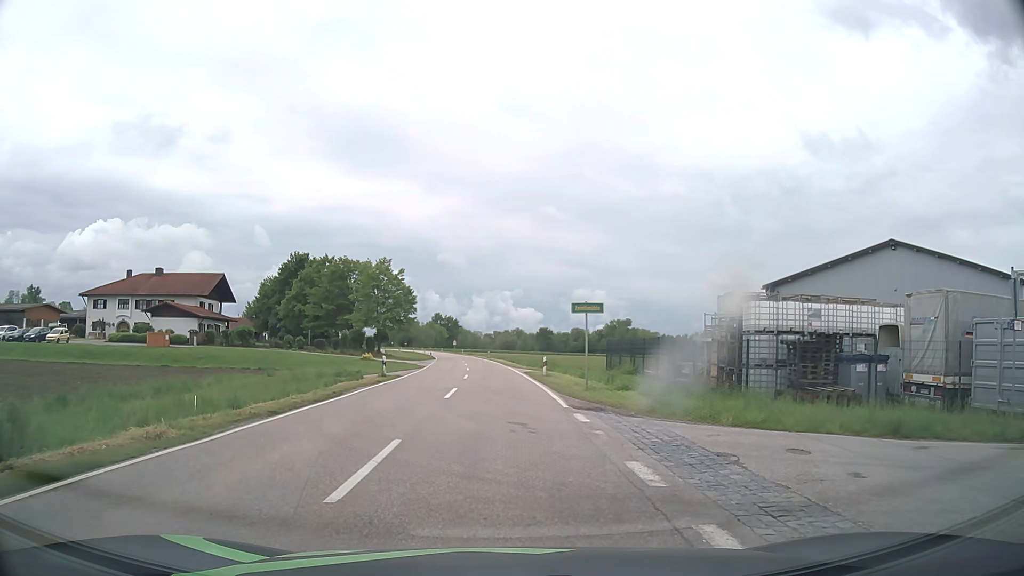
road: tertiary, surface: asphalt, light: Day
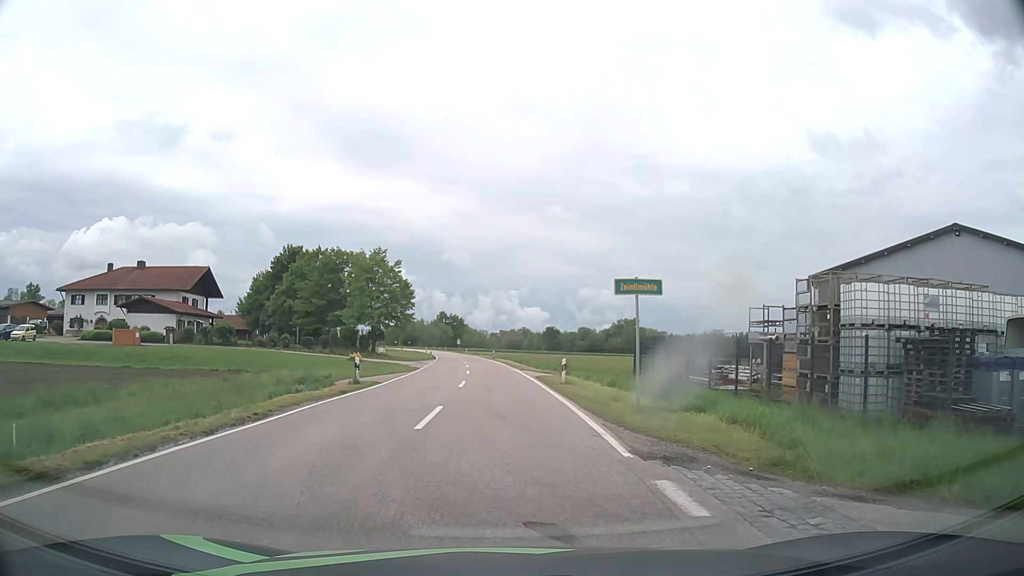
(0.0, +7.3) m; 0°
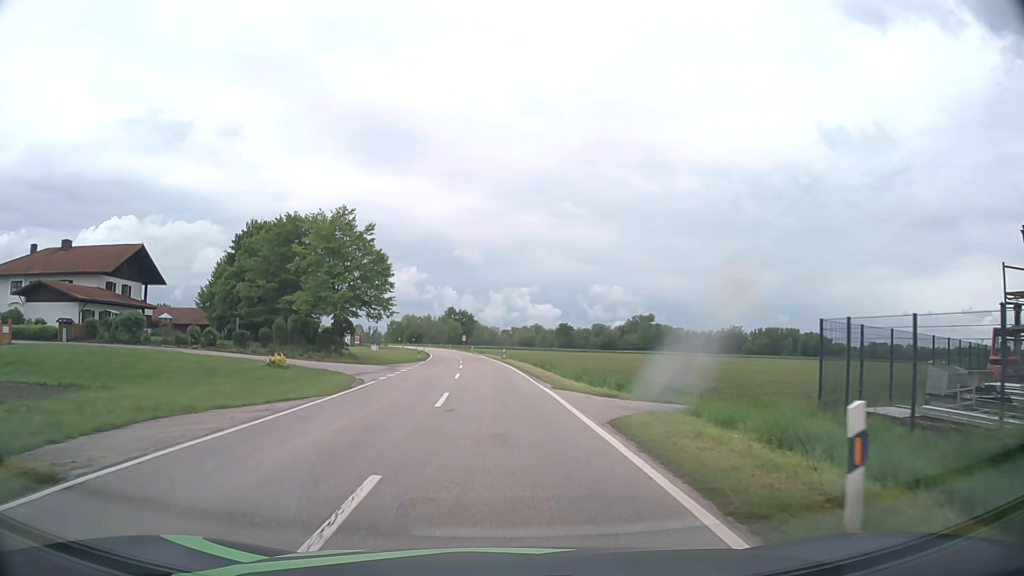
(-0.3, +20.7) m; -1°
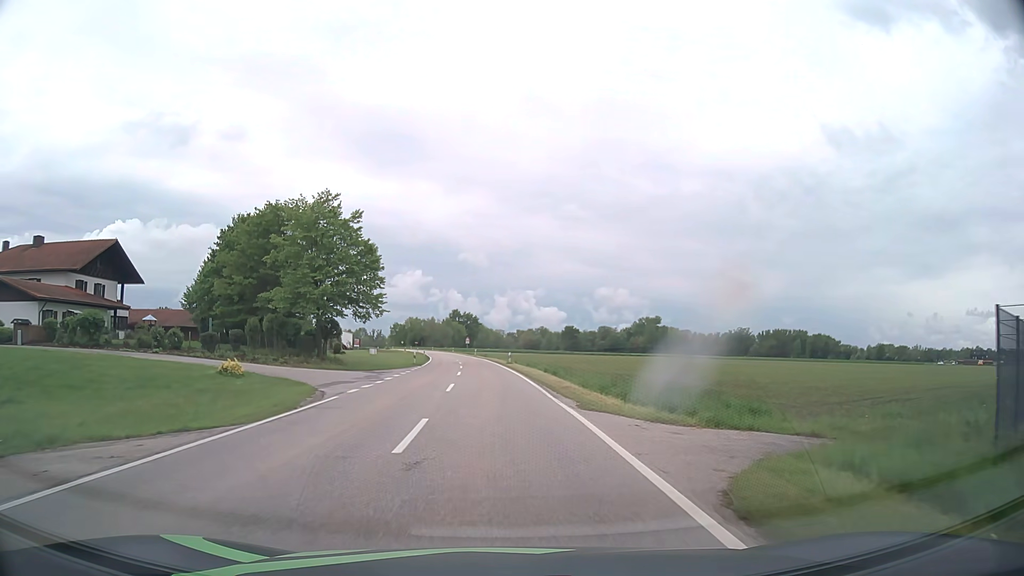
(0.0, +6.4) m; -1°
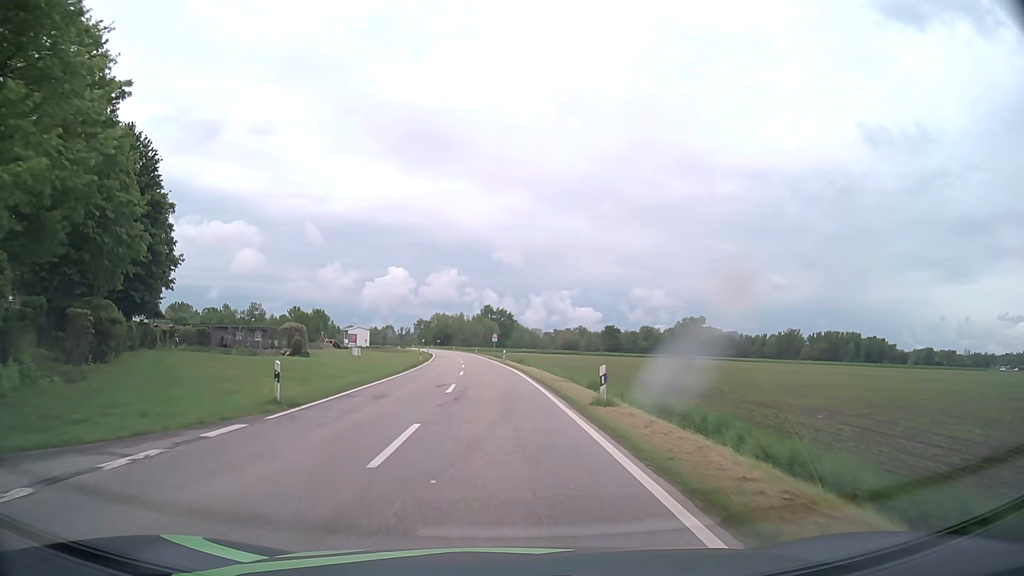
(-0.9, +37.9) m; -3°
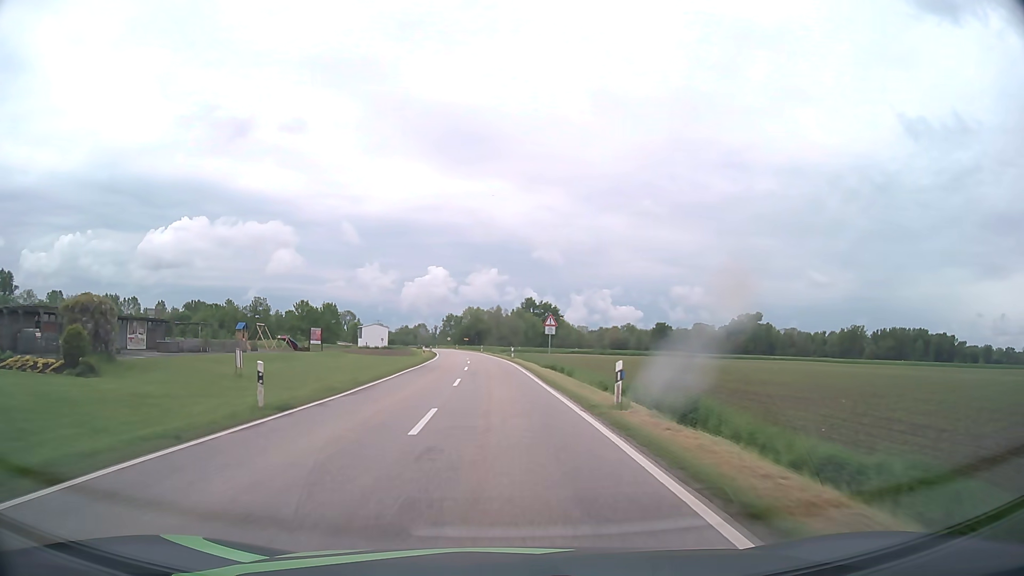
(-1.4, +46.7) m; -3°
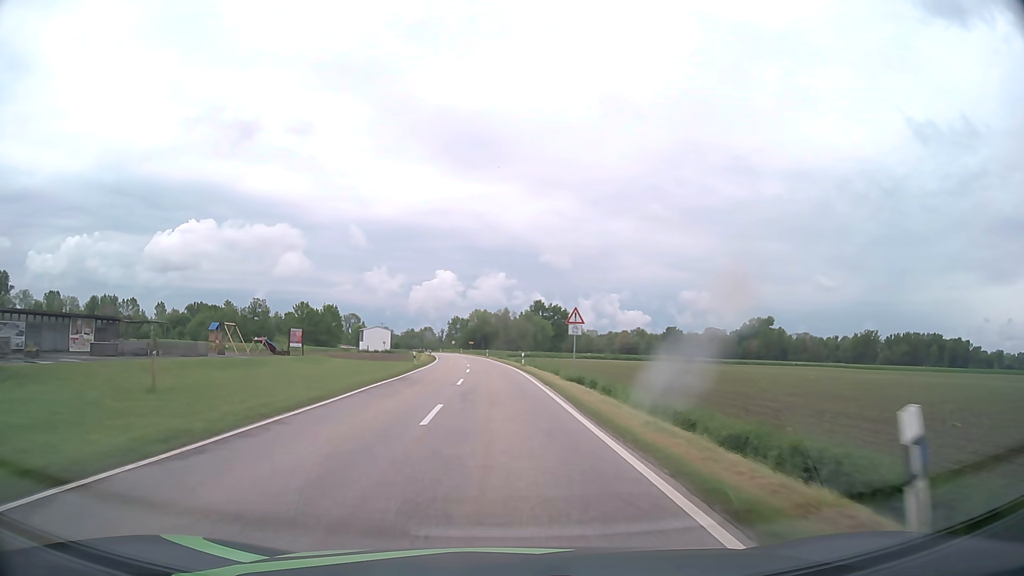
(-0.1, +10.3) m; -1°
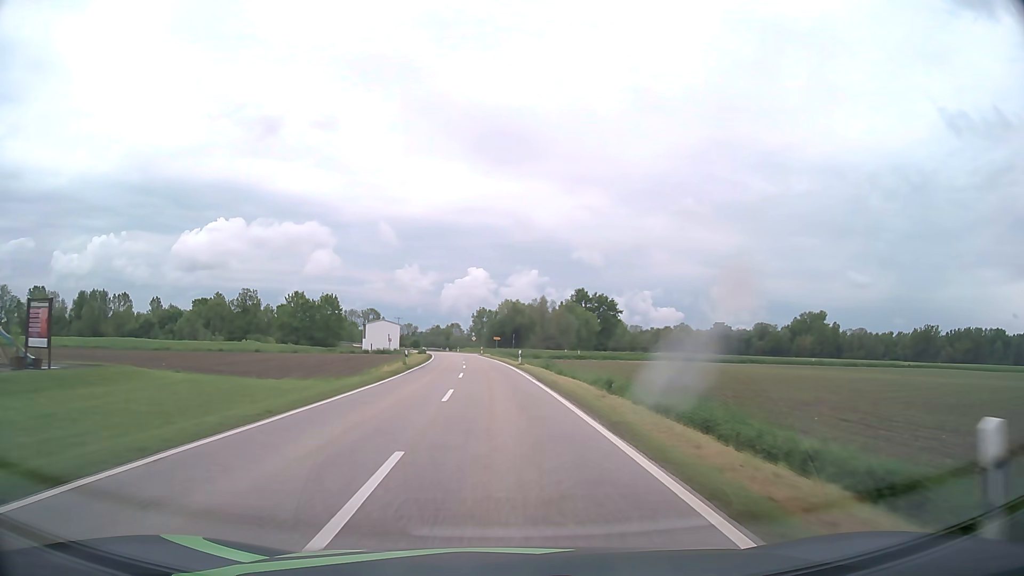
(-1.0, +44.2) m; -3°
(0, +10) (0, +20) (-1, +30) (-1, +40) (-2, +50) (-2, +60) (-3, +70) (-4, +80) (-5, +90) (-6, +100) m
